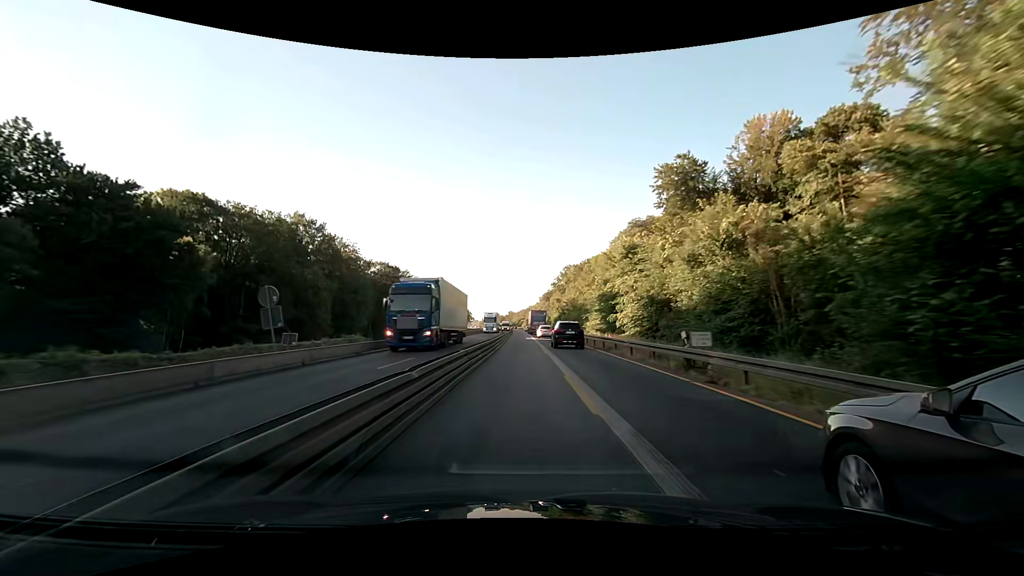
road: motorway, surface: asphalt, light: Day
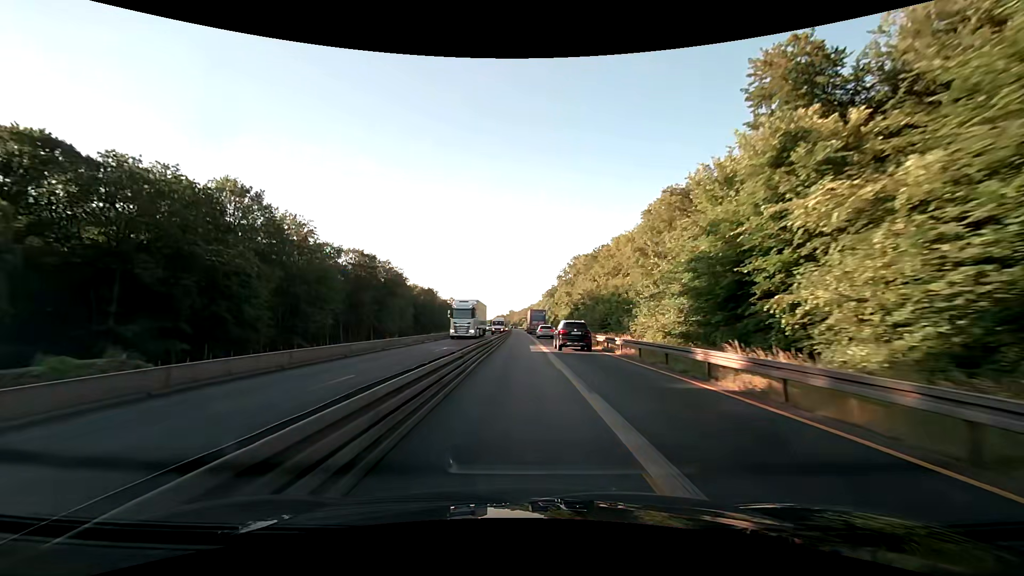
(0.0, +25.8) m; 0°
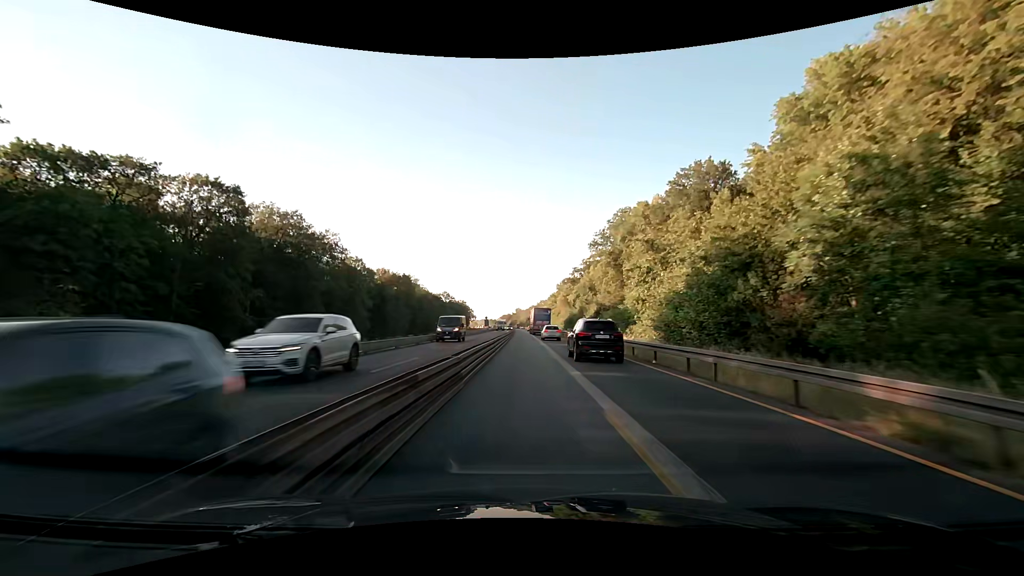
(-0.4, +64.4) m; -1°
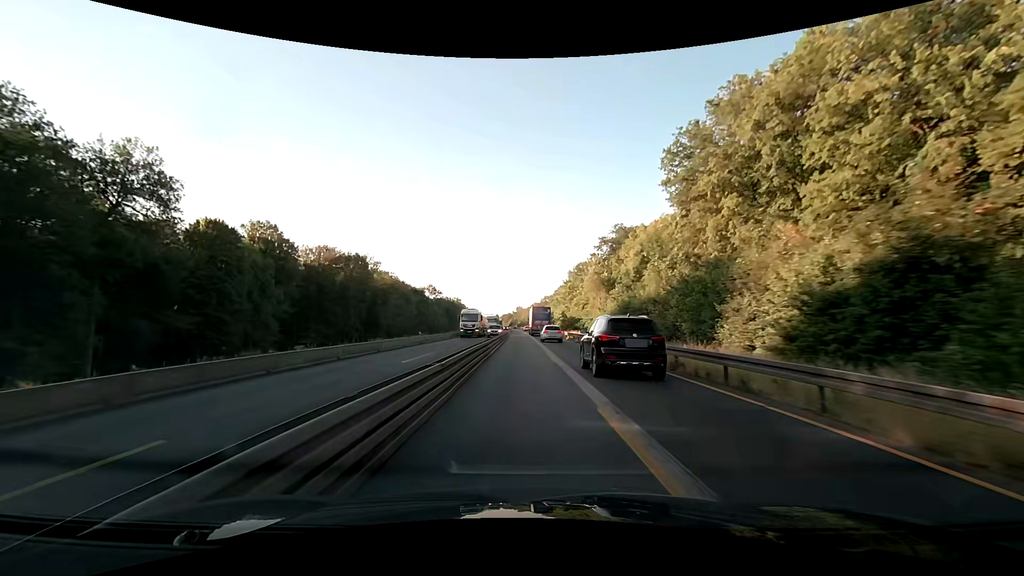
(0.0, +51.5) m; 0°
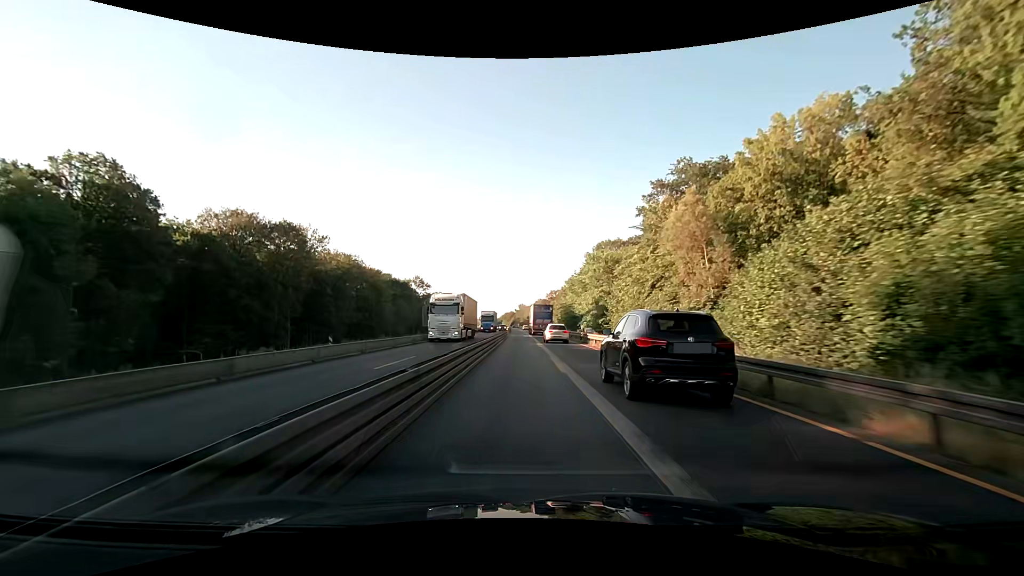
(-0.1, +38.6) m; 0°
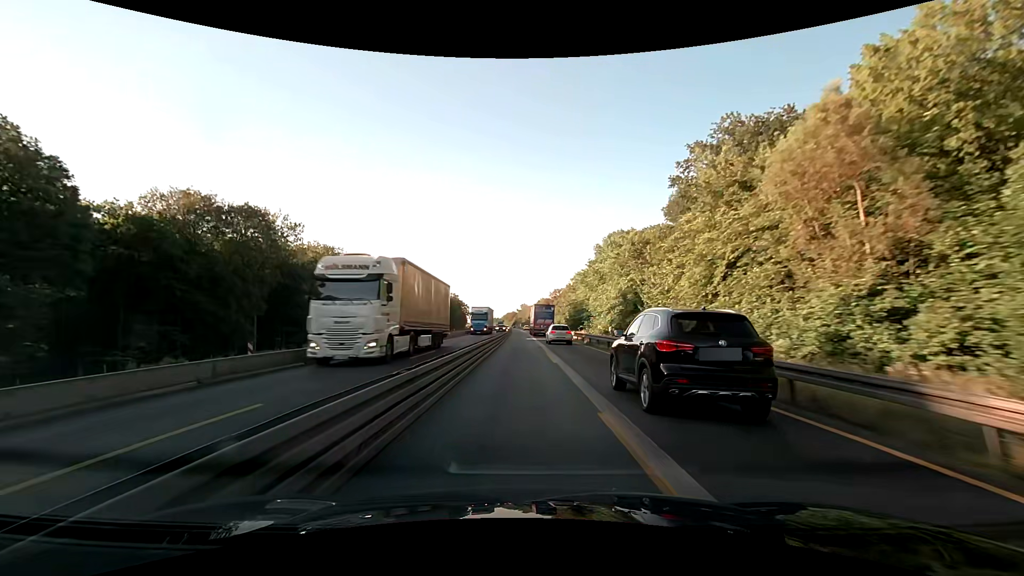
(-0.1, +12.8) m; 0°
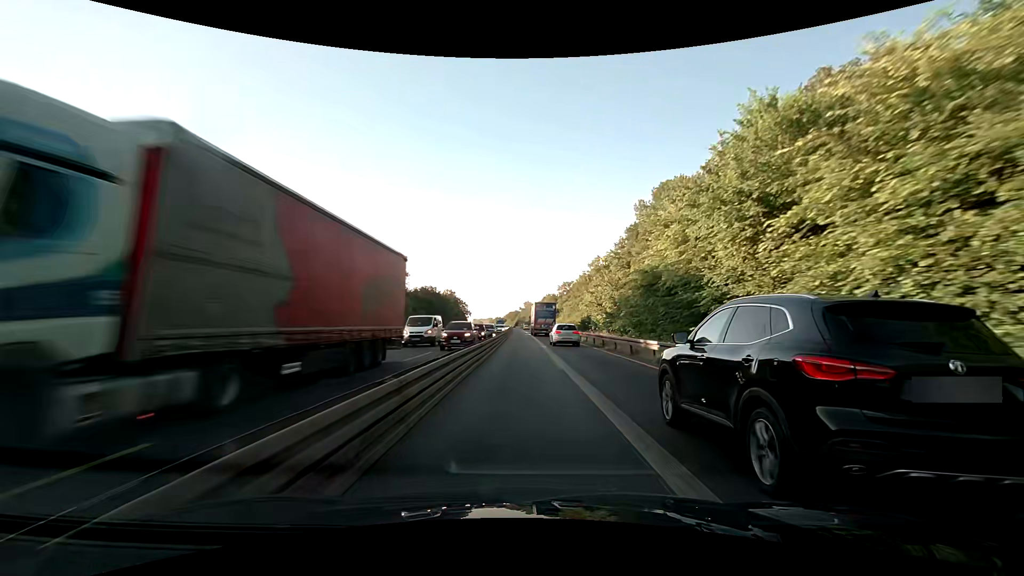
(-0.2, +38.2) m; 0°
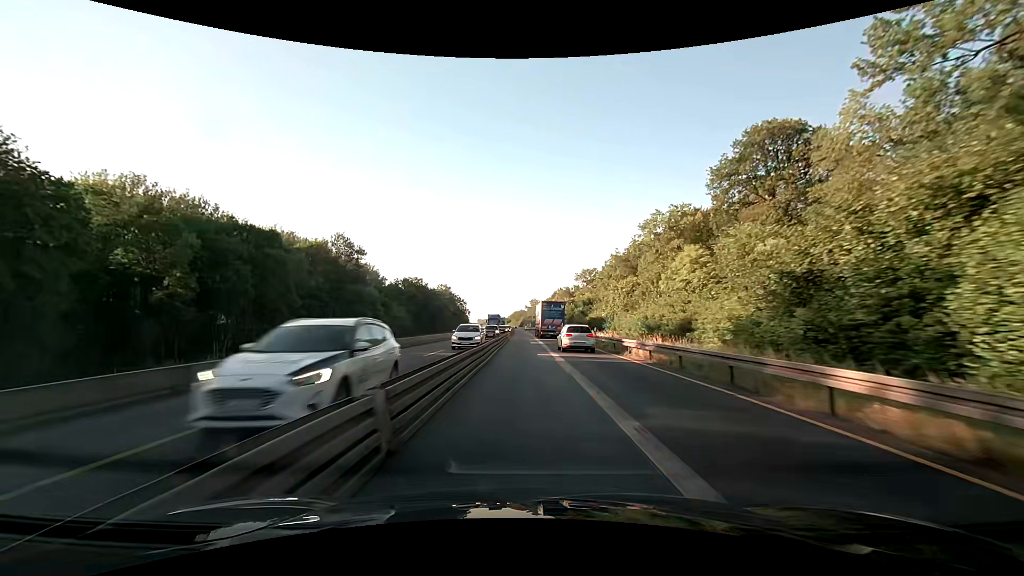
(-0.4, +51.1) m; -1°
(0, +10) (0, +20) (0, +30) (0, +40) (0, +50) (0, +60) (0, +70) (0, +80) (0, +90) (-1, +100) m
